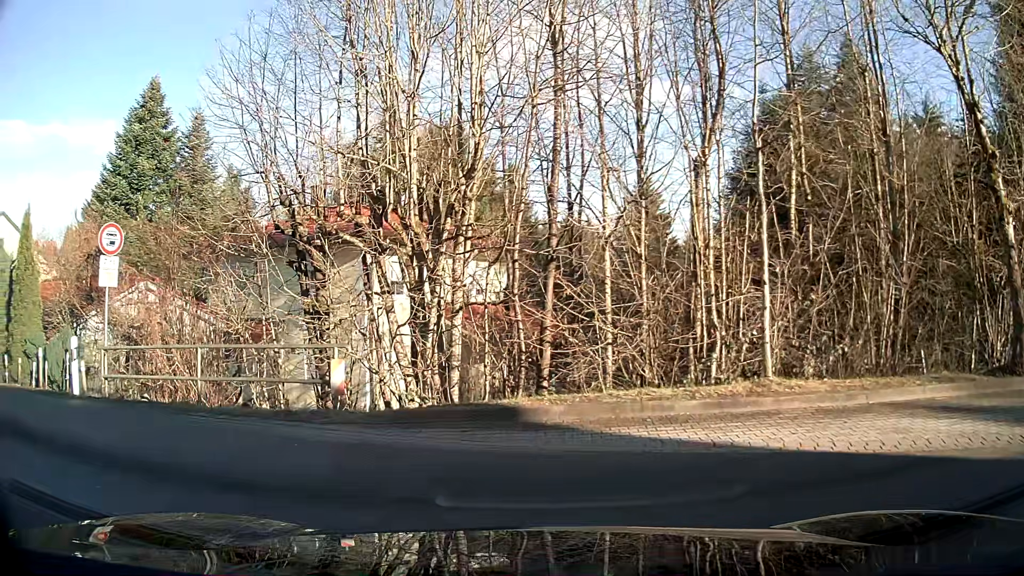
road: secondary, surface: asphalt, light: Day
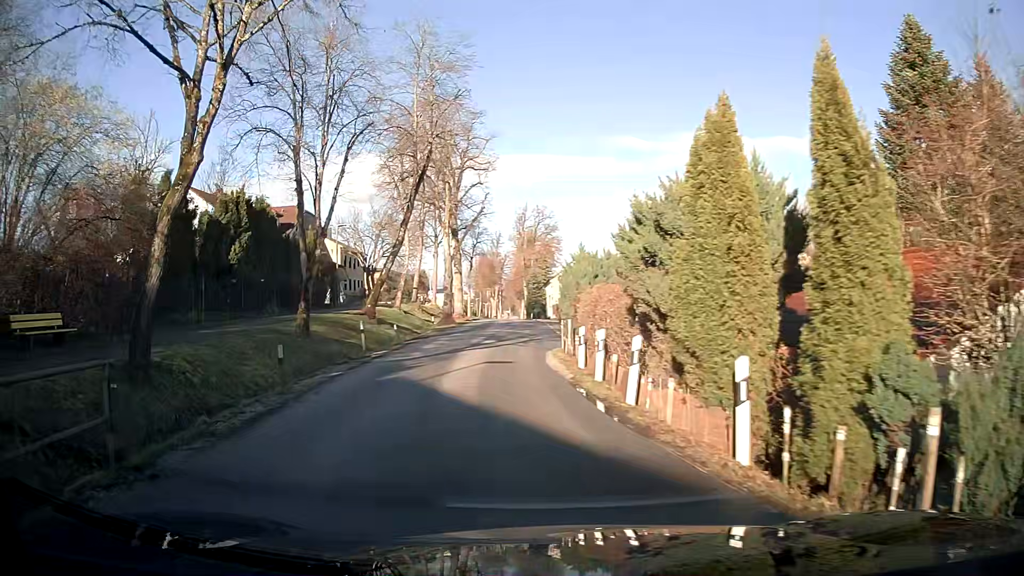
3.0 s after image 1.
(-6.3, +8.3) m; -61°
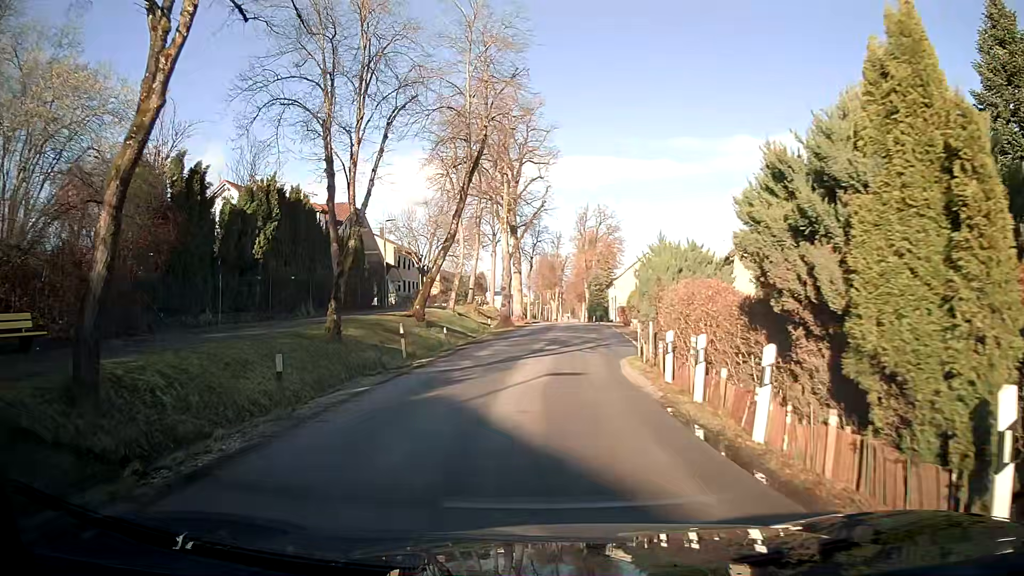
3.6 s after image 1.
(-0.1, +3.3) m; -3°
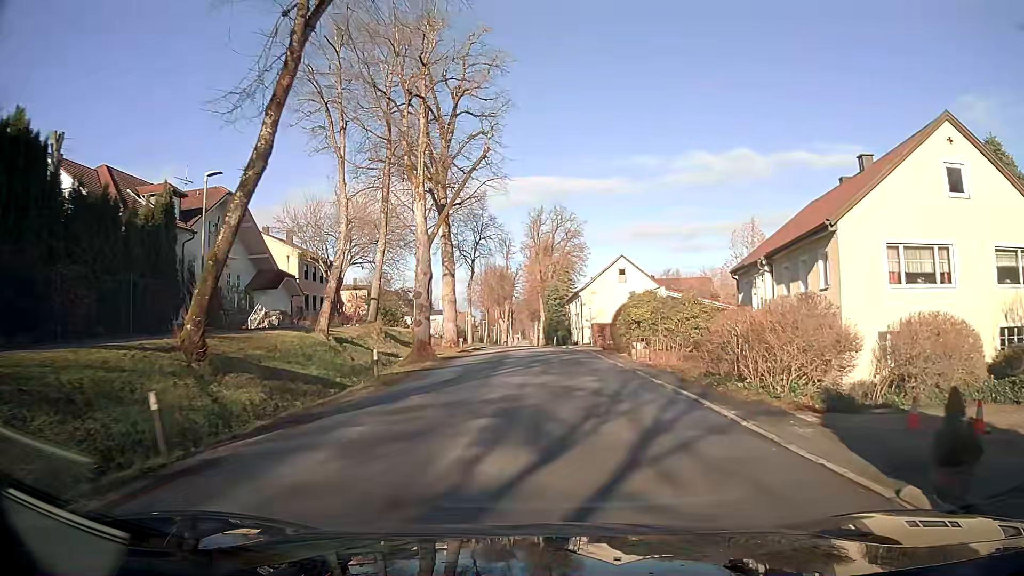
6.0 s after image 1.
(+0.4, +17.4) m; +5°
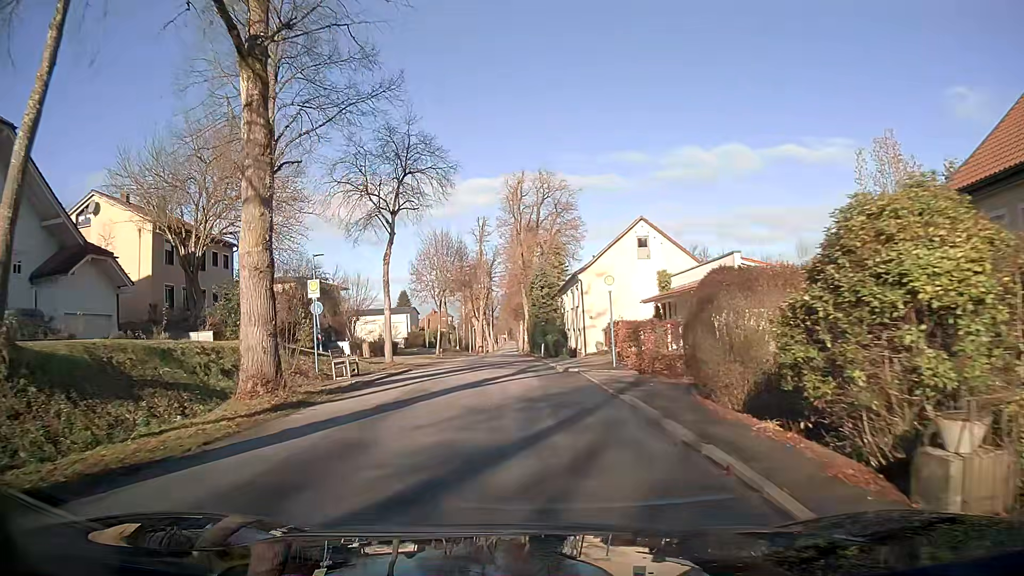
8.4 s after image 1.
(+0.4, +21.8) m; 0°
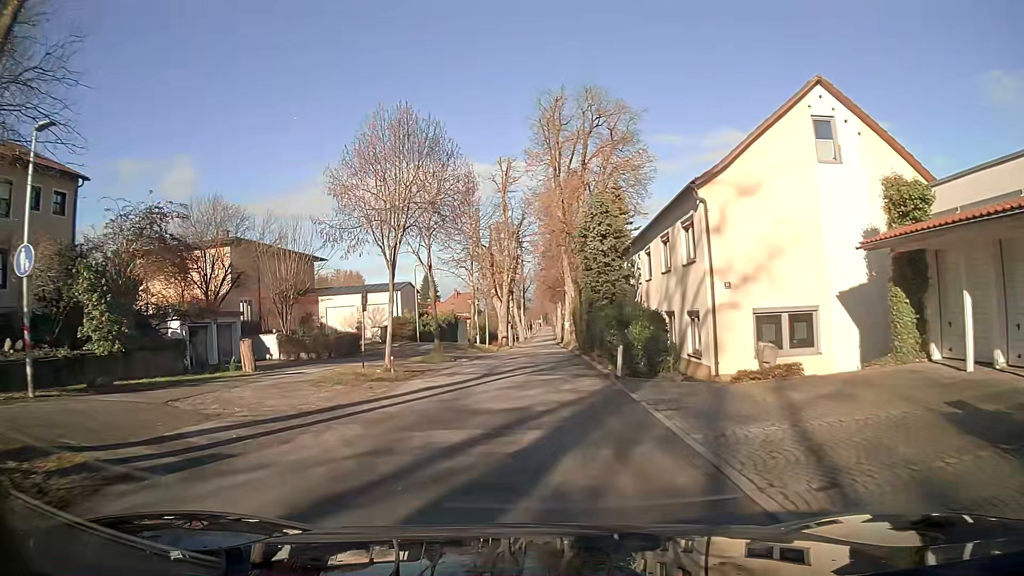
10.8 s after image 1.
(-0.6, +22.9) m; -3°
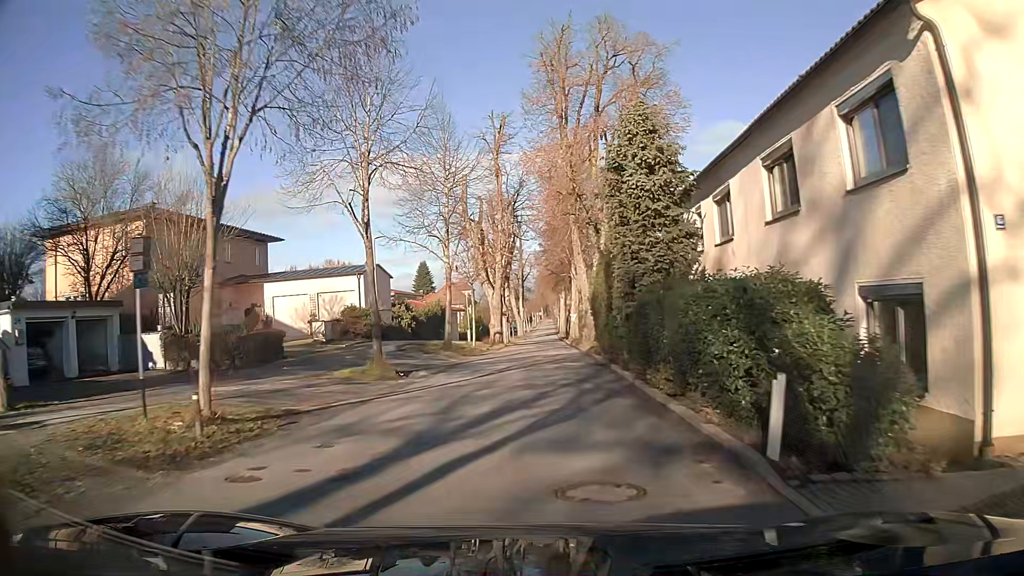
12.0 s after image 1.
(0.0, +11.4) m; 0°
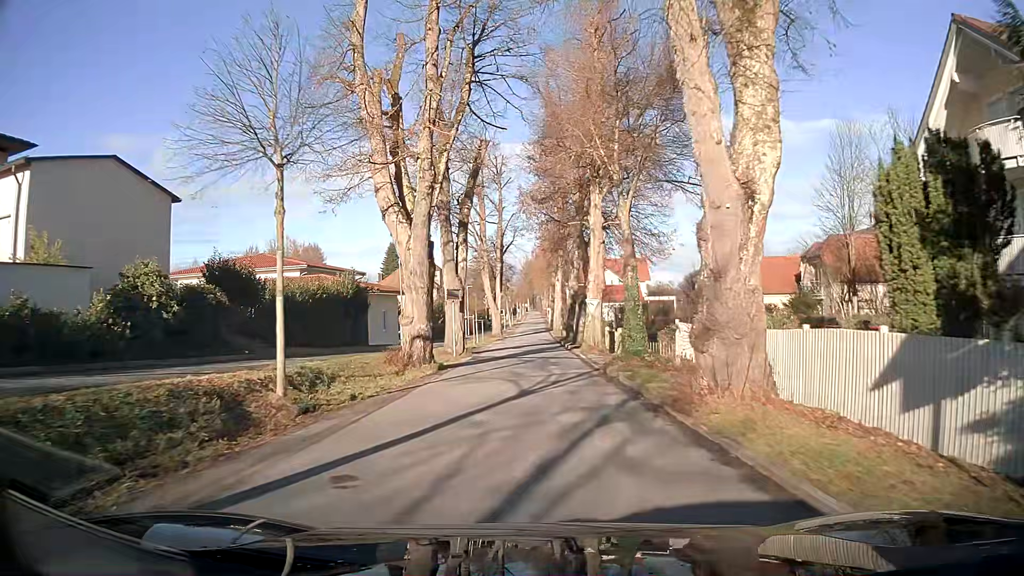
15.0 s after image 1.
(0.0, +29.1) m; 0°
